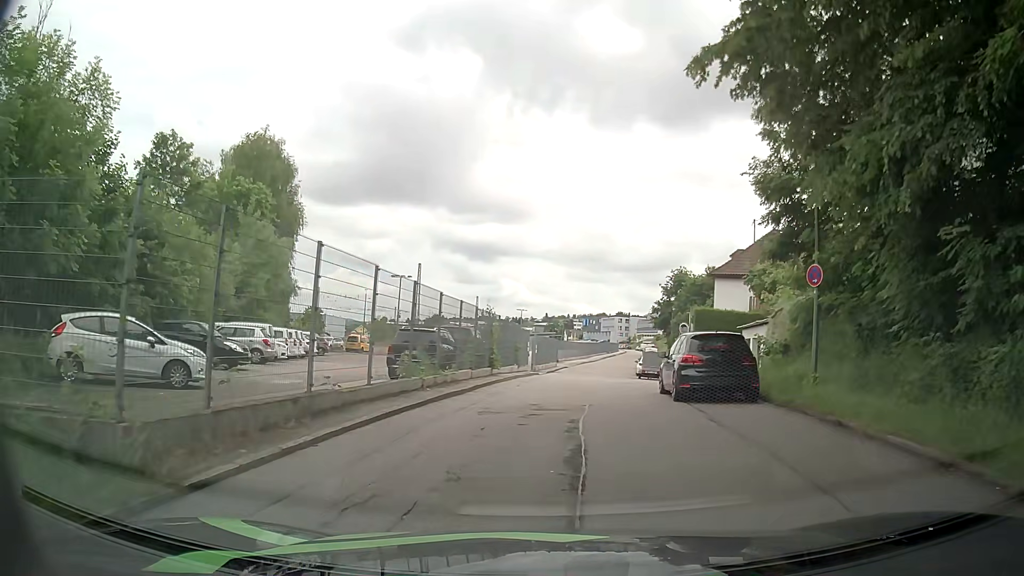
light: Day
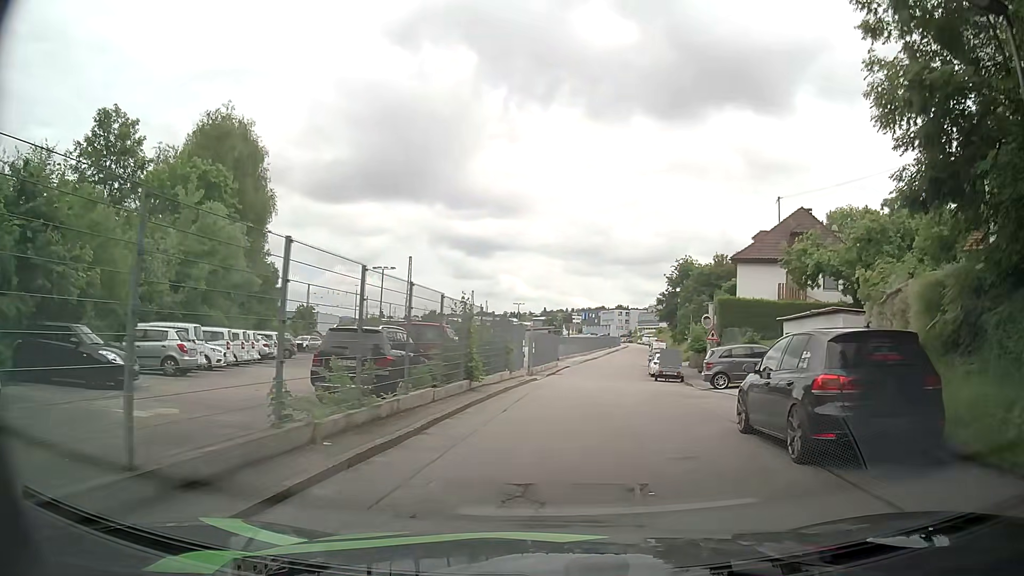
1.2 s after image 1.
(-0.2, +6.9) m; -2°
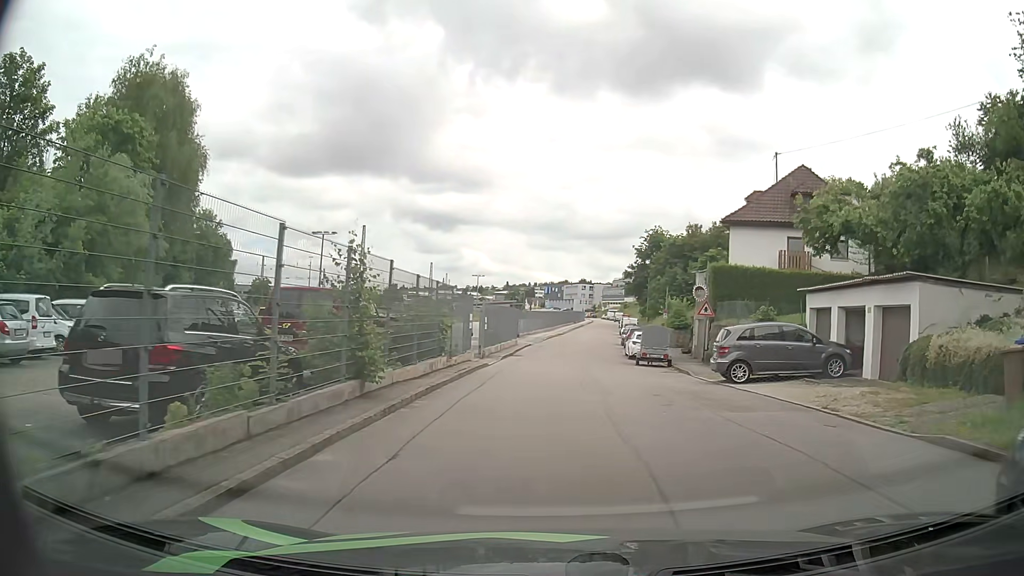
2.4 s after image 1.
(+0.2, +7.1) m; +3°
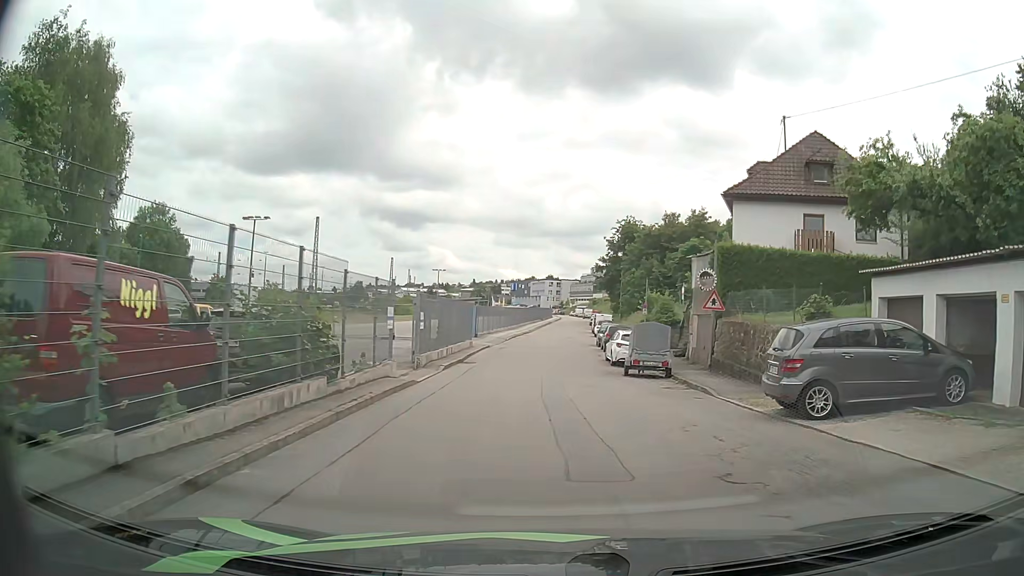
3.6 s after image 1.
(+0.2, +7.7) m; +3°
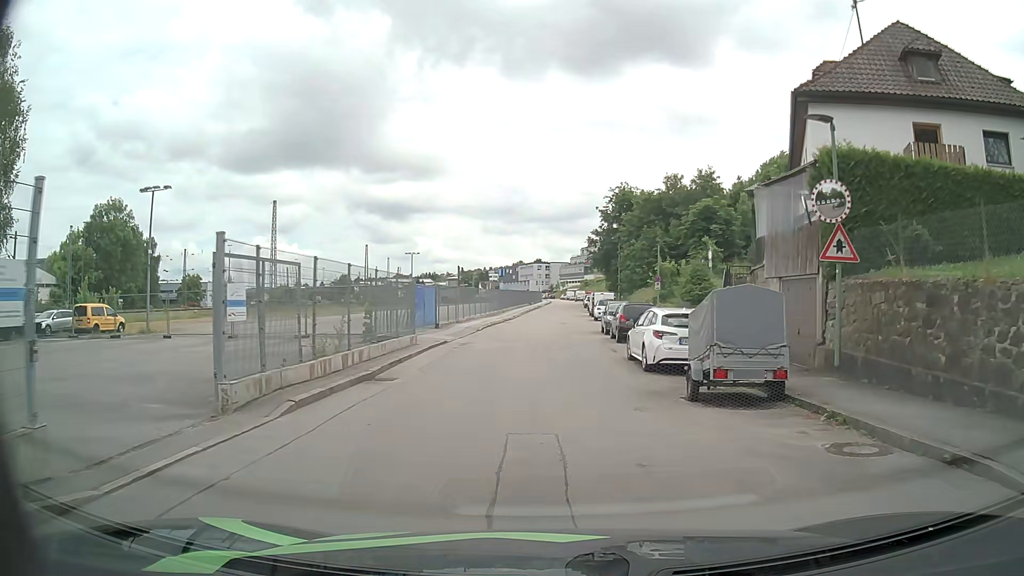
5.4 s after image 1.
(+0.2, +12.2) m; +2°
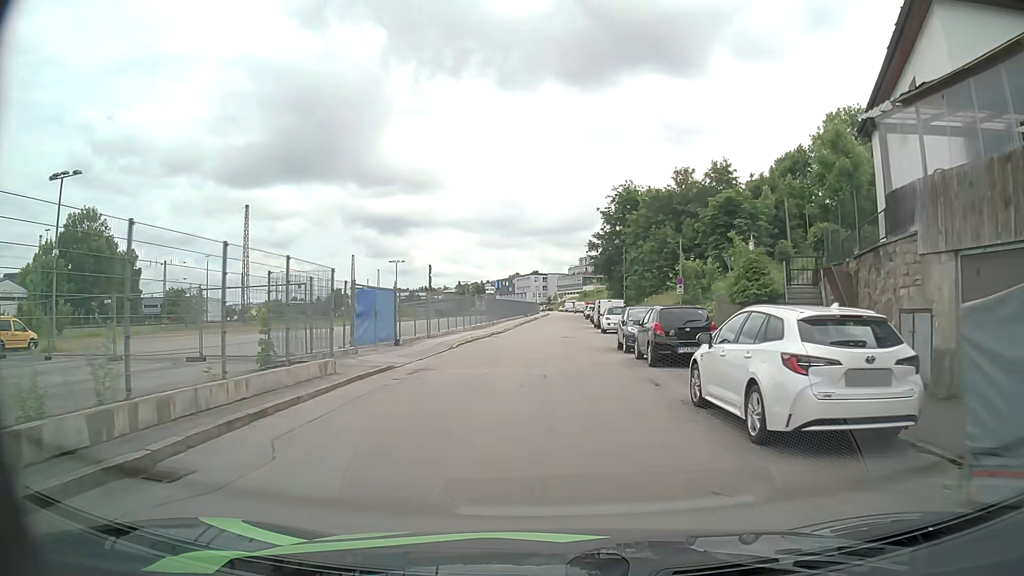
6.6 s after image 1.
(0.0, +8.6) m; -1°
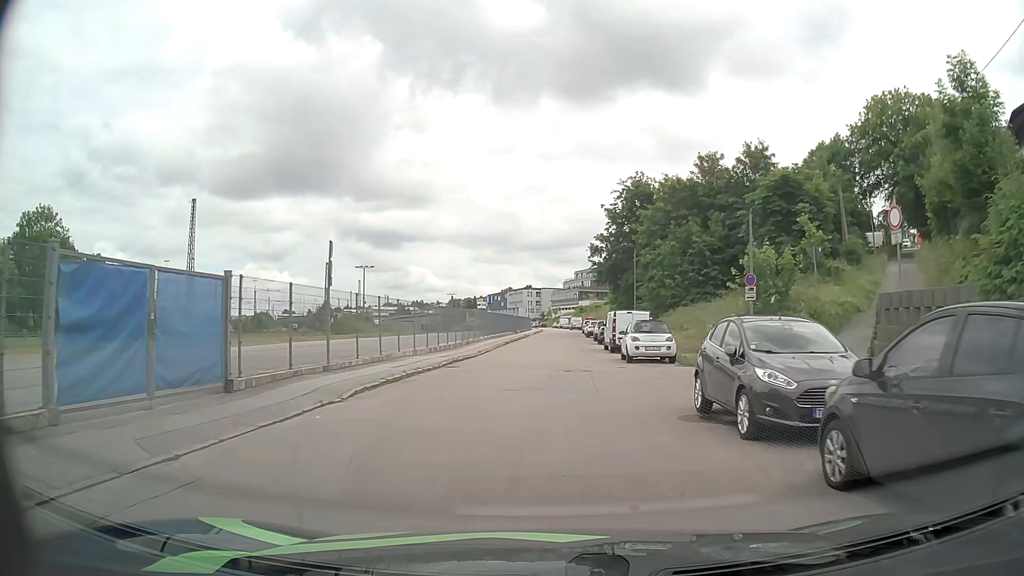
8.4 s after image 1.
(0.0, +13.7) m; +1°
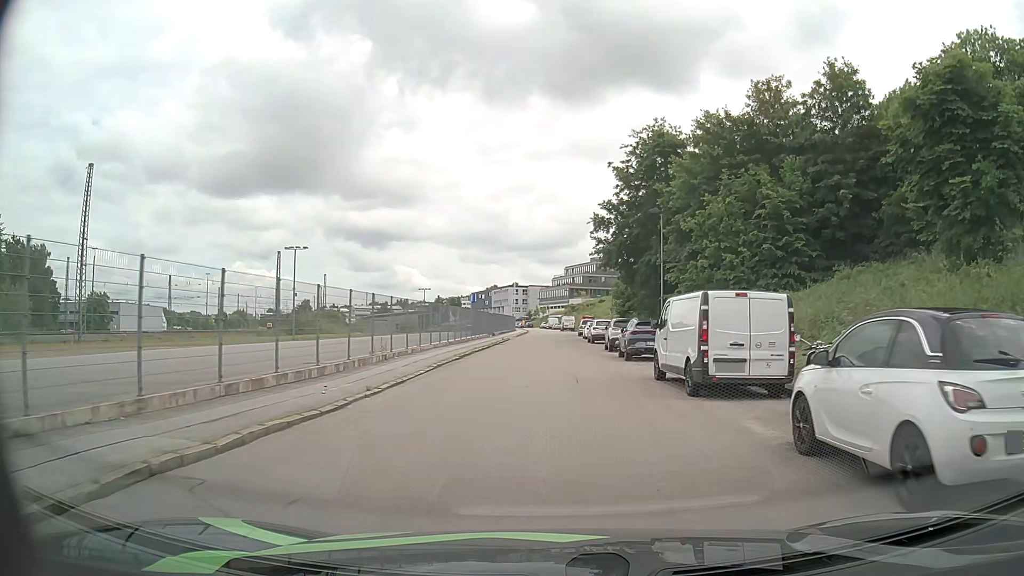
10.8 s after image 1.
(-0.1, +19.0) m; +1°
